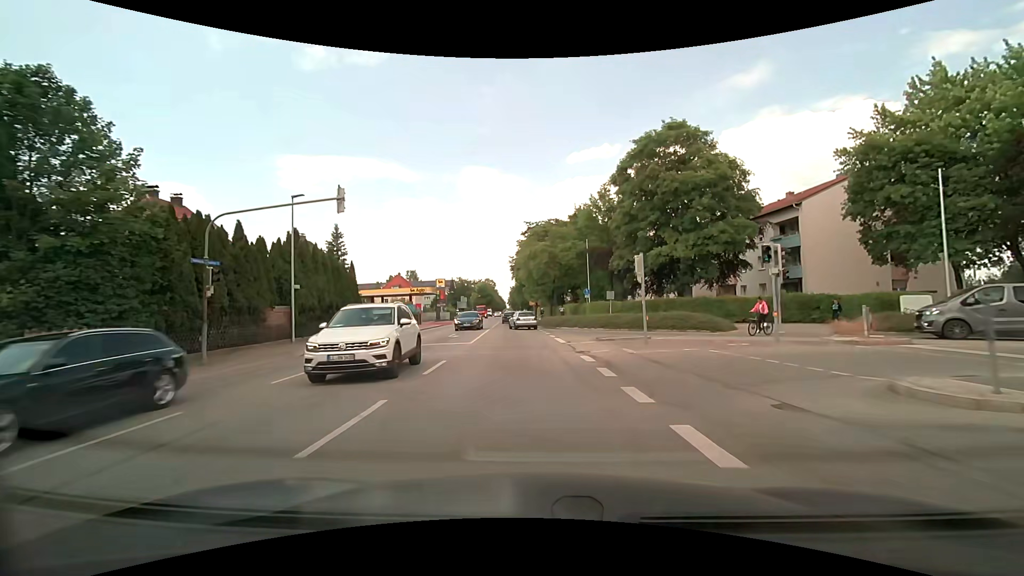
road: secondary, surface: asphalt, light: Day
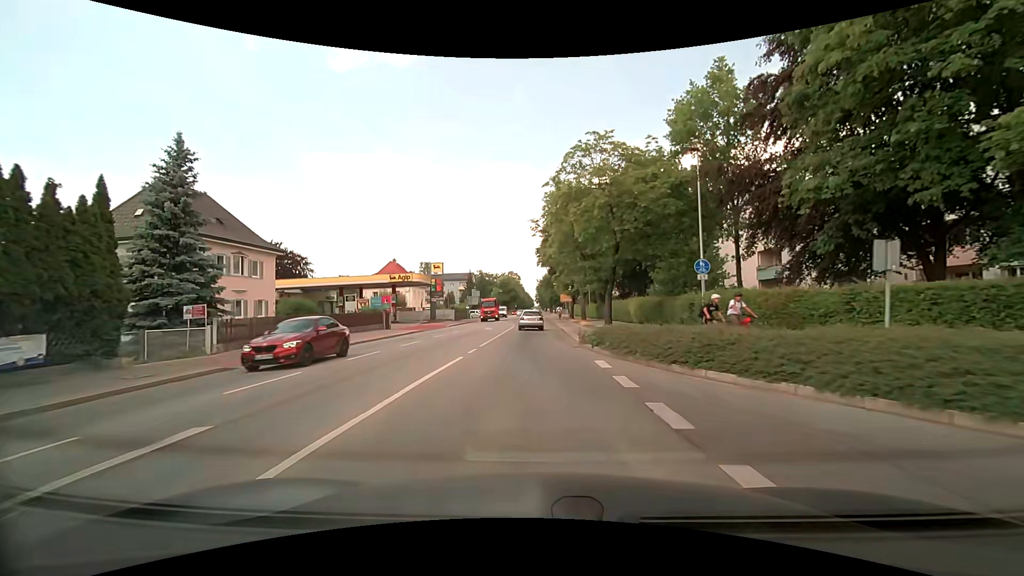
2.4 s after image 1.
(-0.6, +26.4) m; -3°
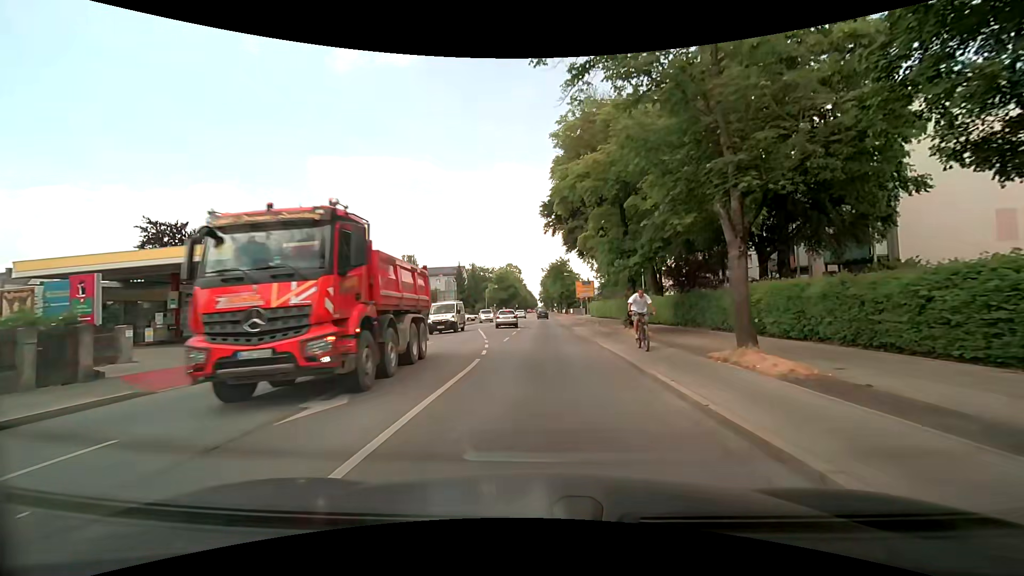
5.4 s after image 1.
(-0.3, +30.1) m; -1°
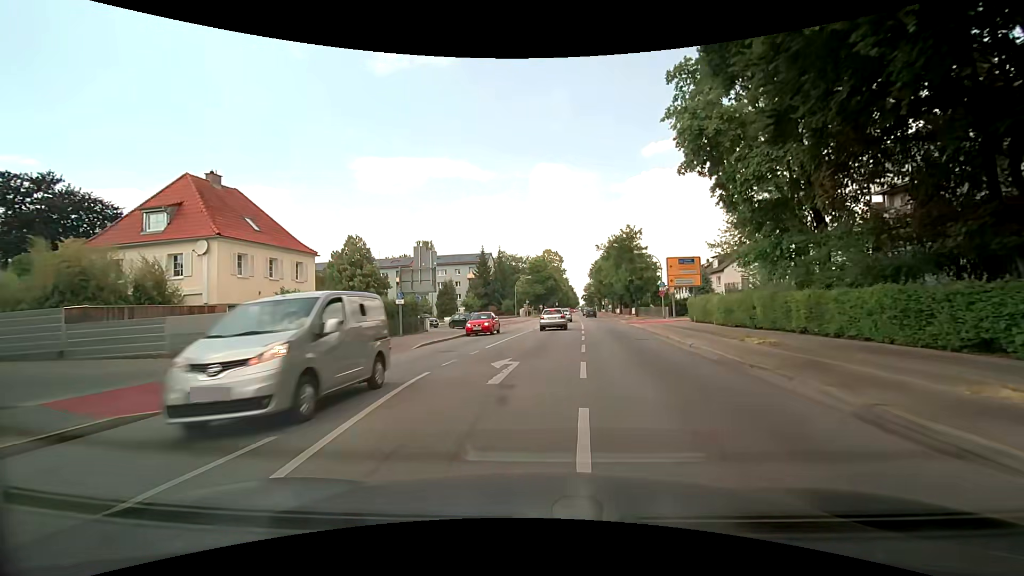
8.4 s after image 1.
(-1.0, +30.5) m; -4°
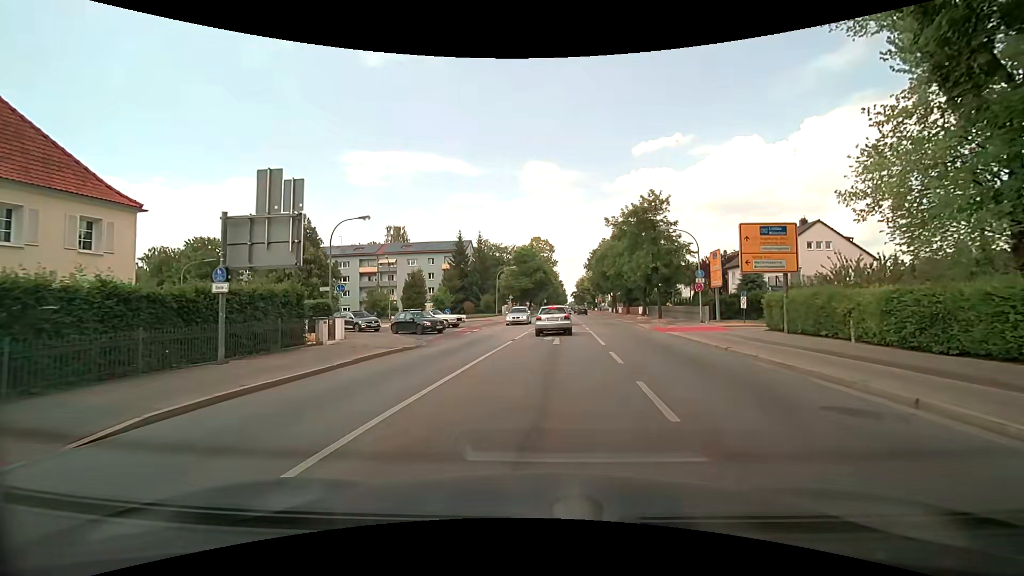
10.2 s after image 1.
(0.0, +15.5) m; +1°
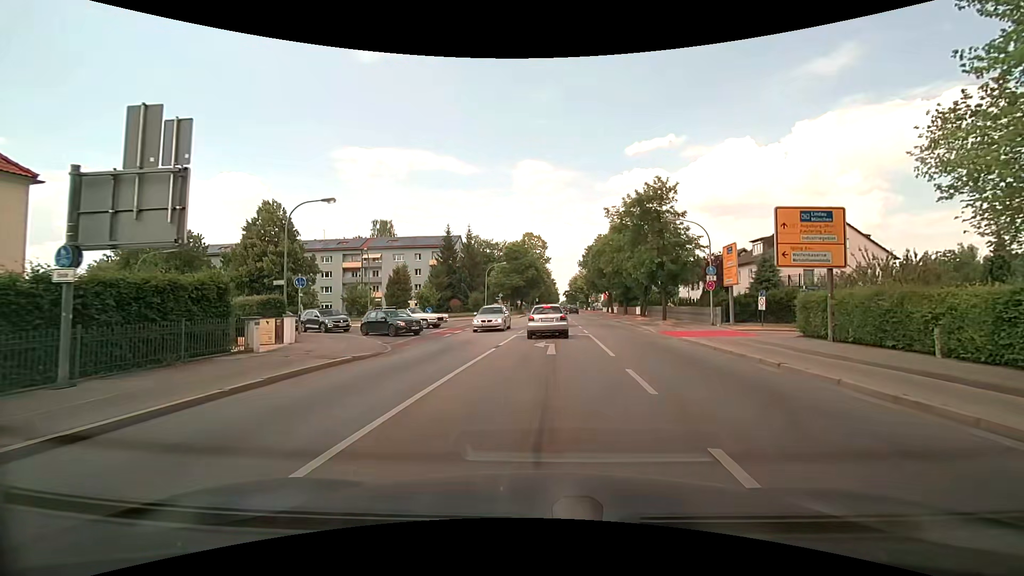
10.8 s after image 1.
(0.0, +4.1) m; 0°
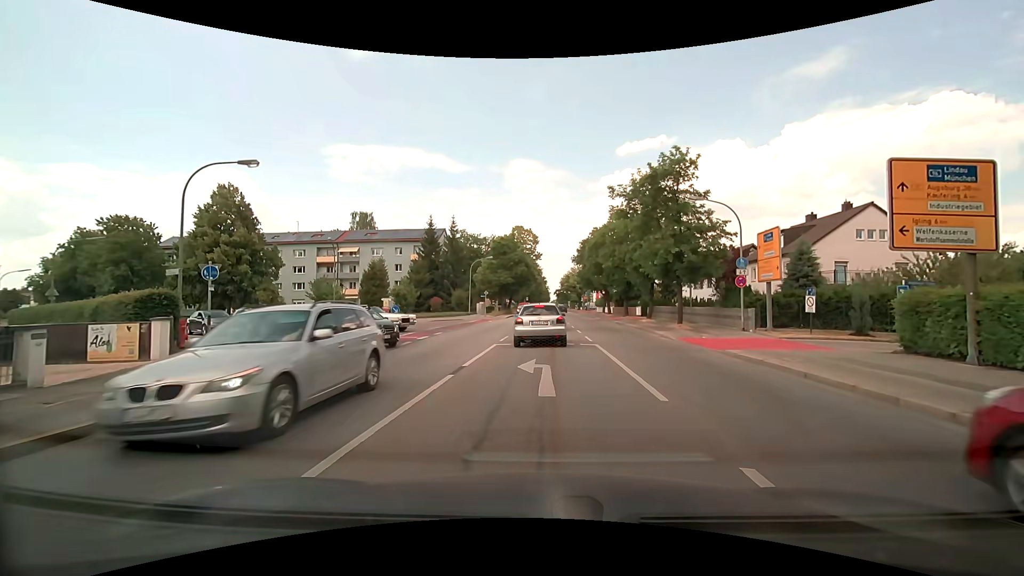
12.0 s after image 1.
(+0.1, +6.3) m; +2°
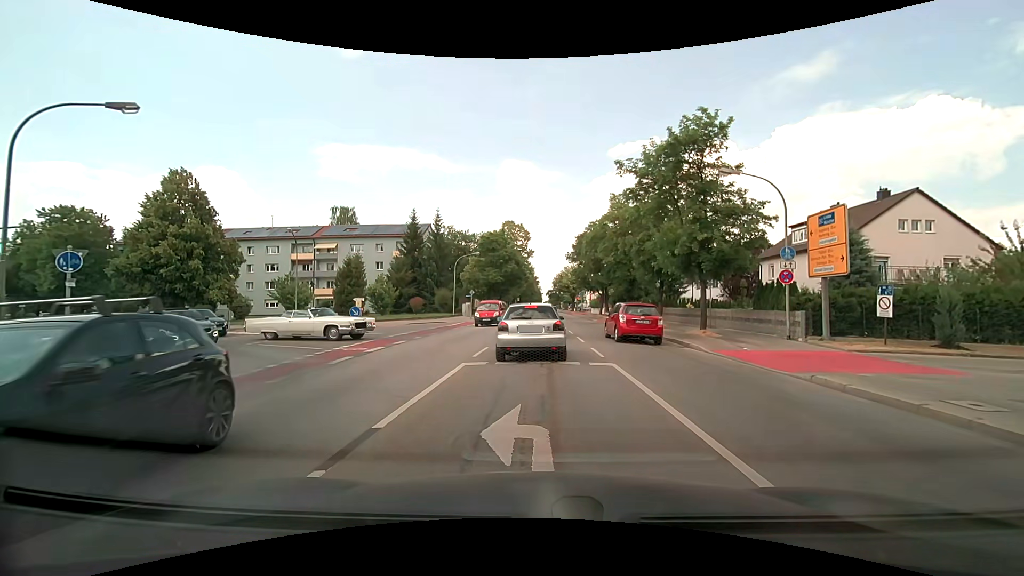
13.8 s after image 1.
(0.0, +5.5) m; +1°
